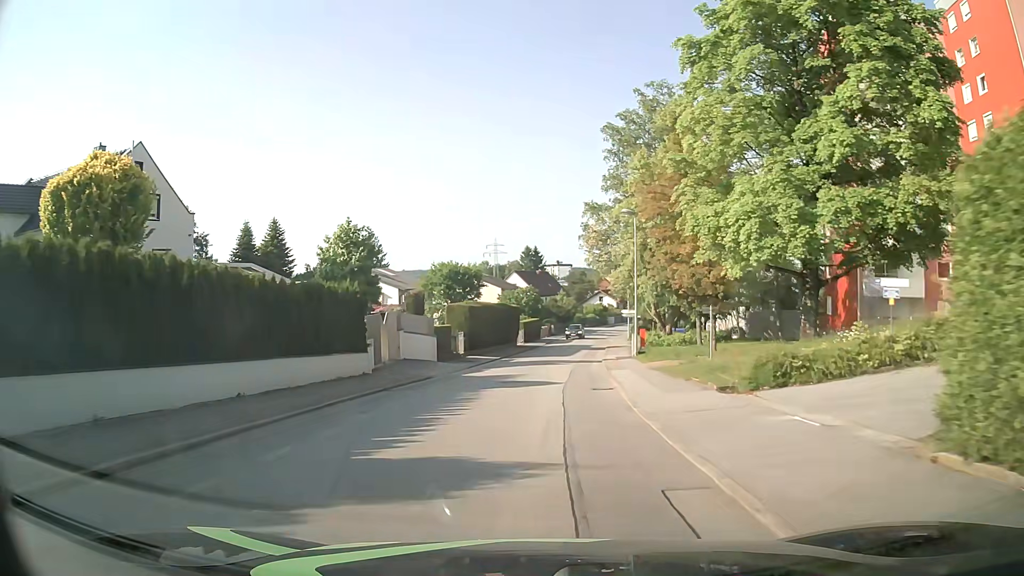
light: Day
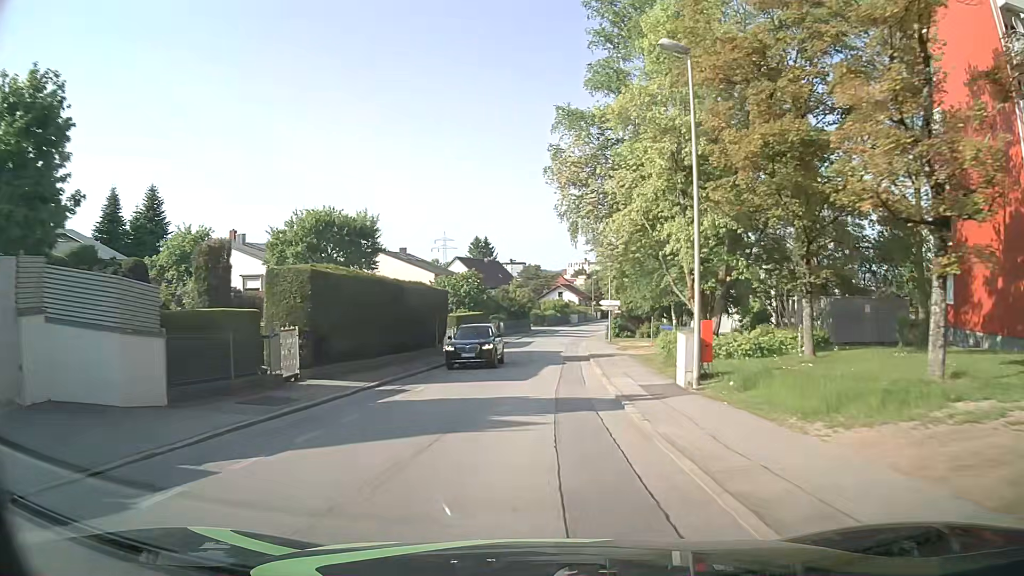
(+0.9, +22.4) m; +3°
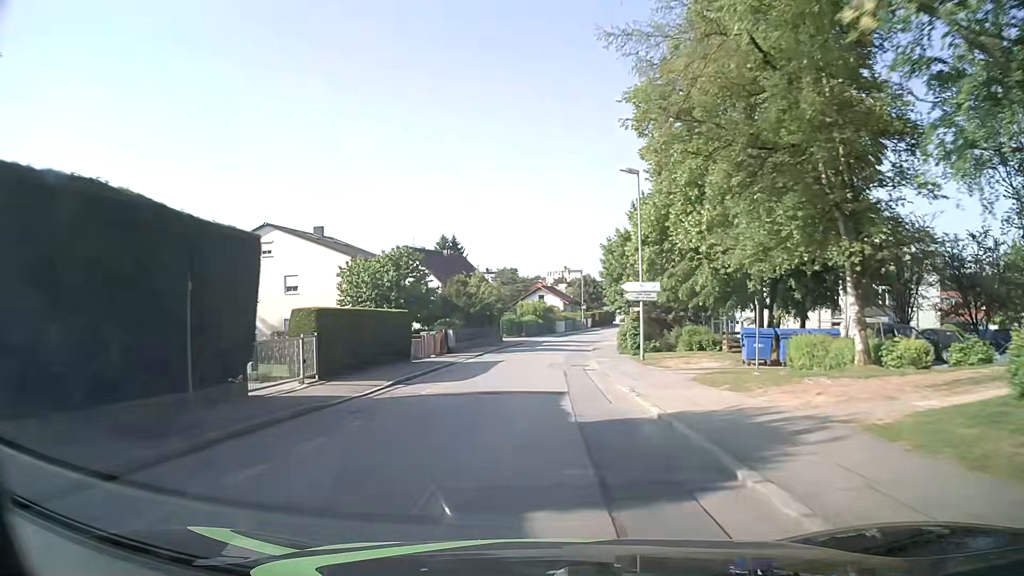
(+0.9, +24.5) m; +3°
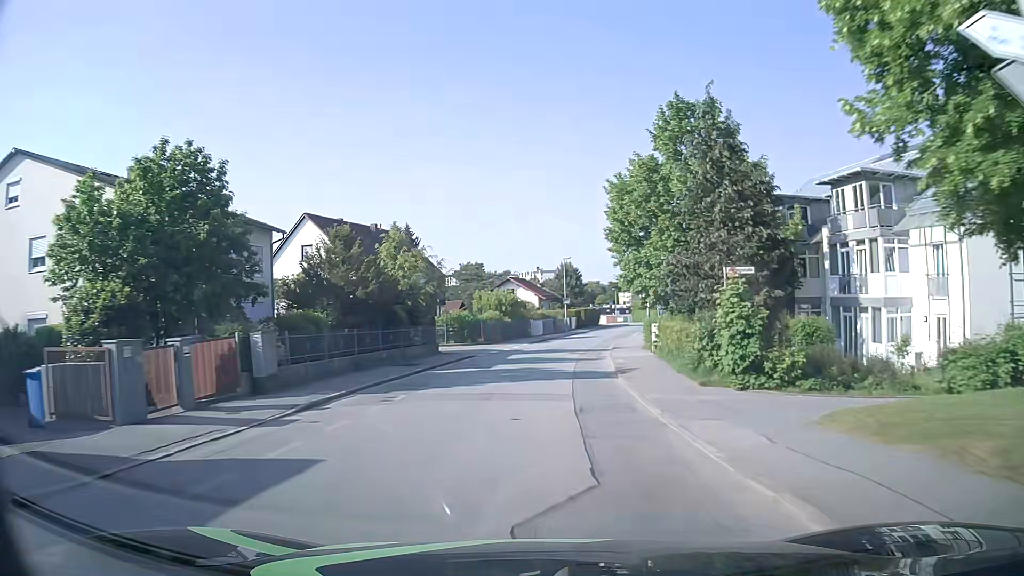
(+0.6, +24.6) m; +3°
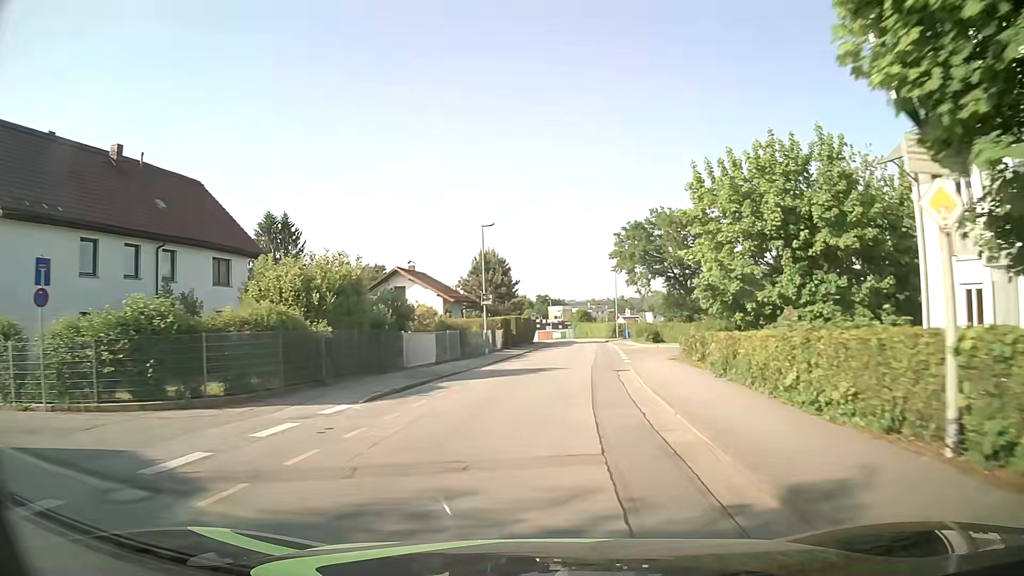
(+1.4, +31.5) m; +6°
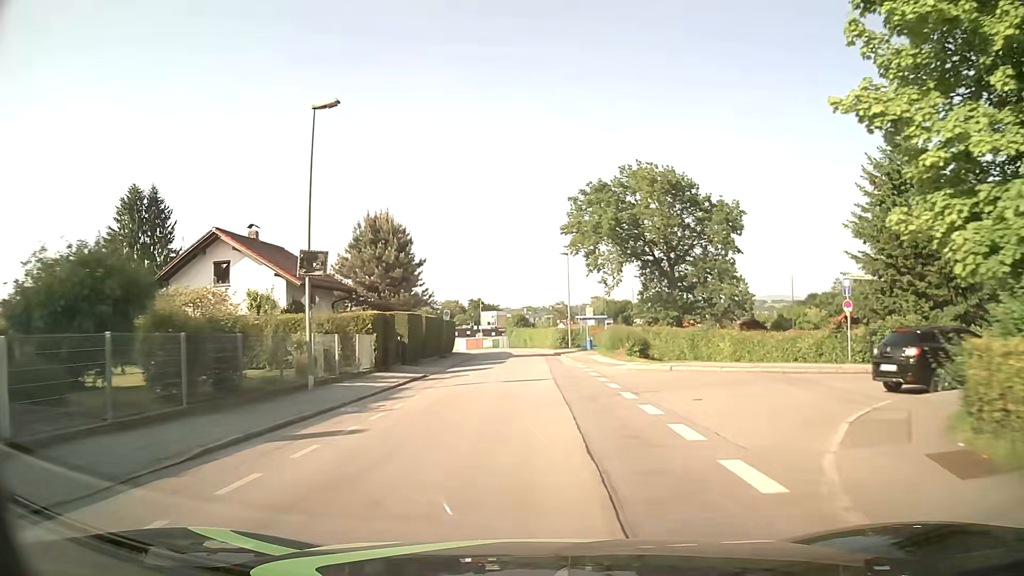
(+1.4, +23.1) m; +6°
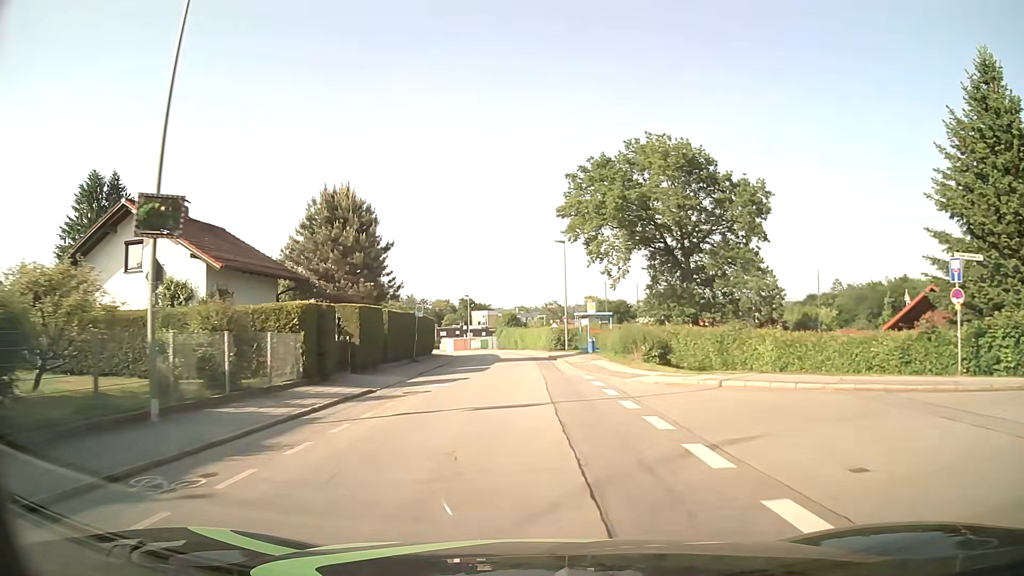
(0.0, +7.7) m; 0°
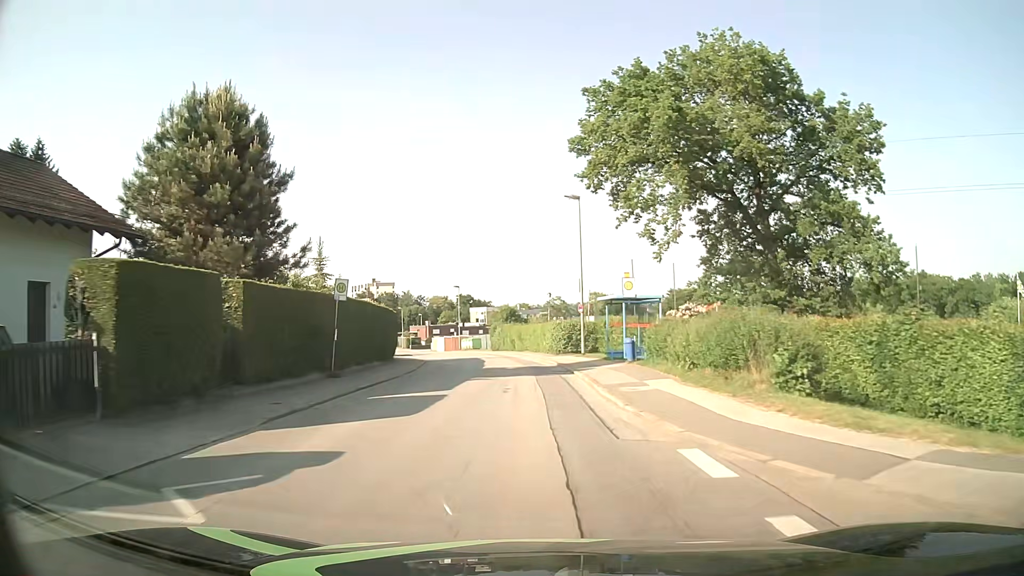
(+0.2, +15.3) m; 0°
(0, +10) (0, +20) (-1, +30) (-2, +40) (-3, +50) (-6, +60) (-8, +69) (-11, +79) (-14, +88) (-17, +98) m
